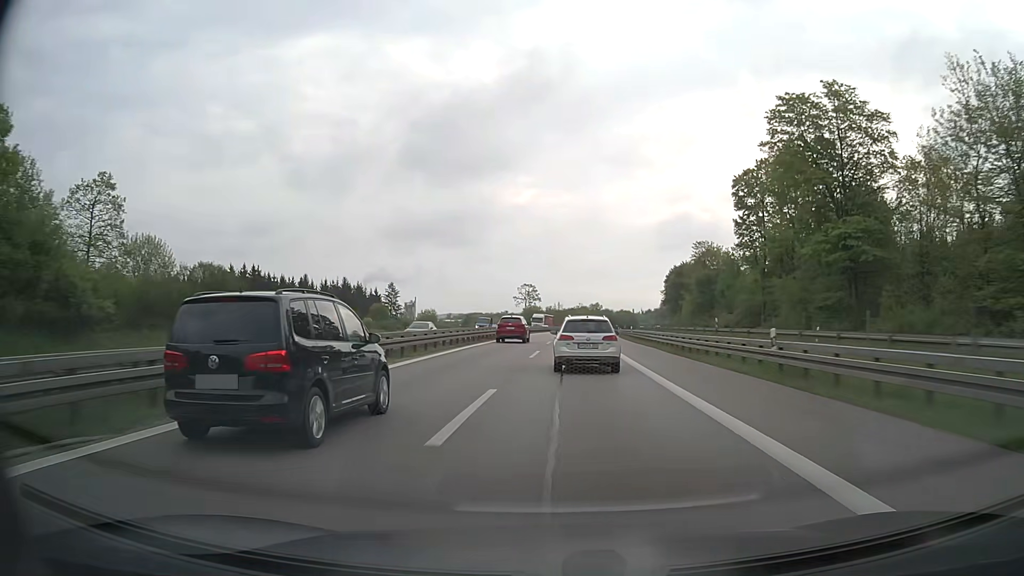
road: motorway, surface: asphalt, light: Day
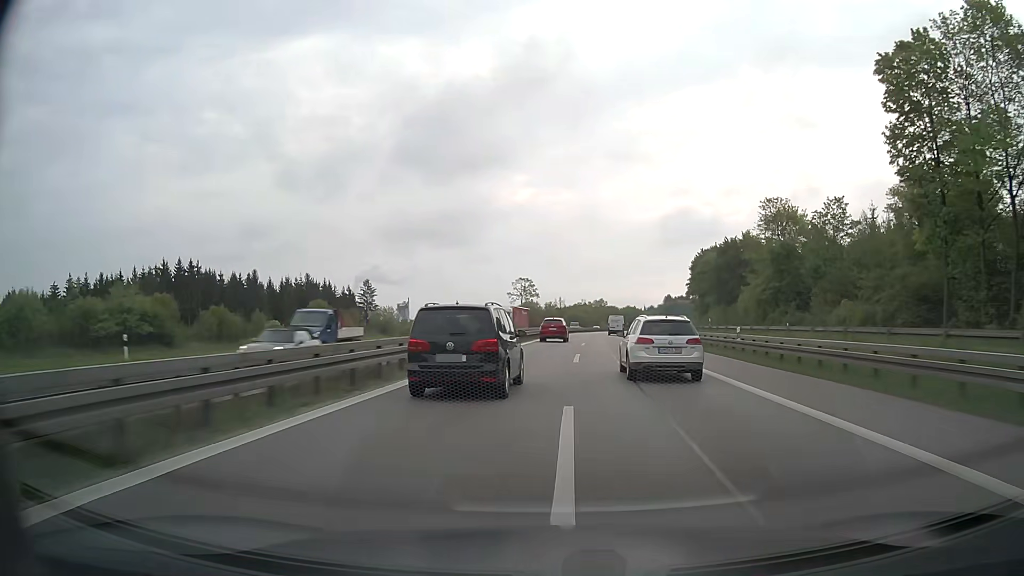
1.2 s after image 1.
(-0.2, +36.9) m; 0°
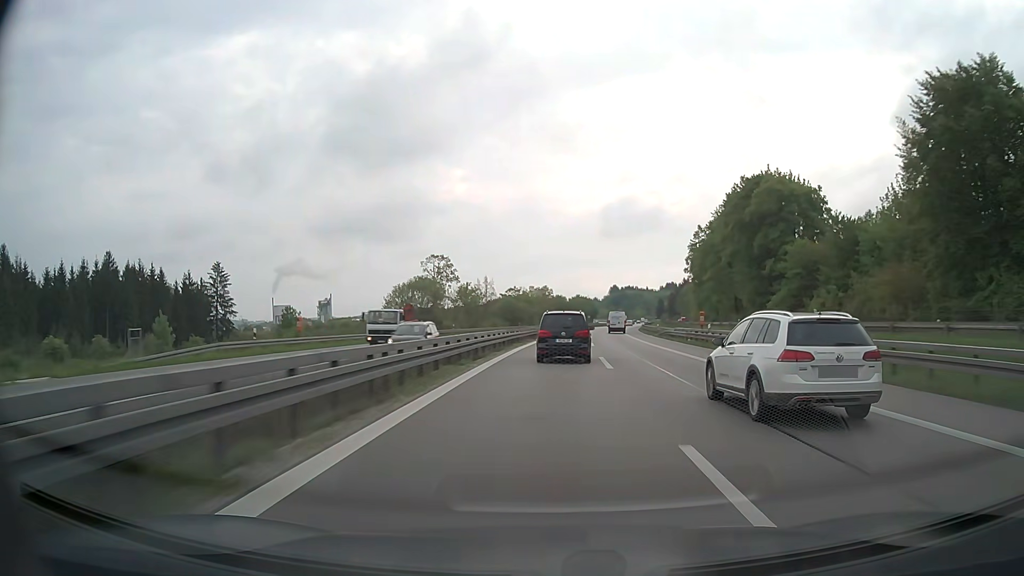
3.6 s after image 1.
(+3.8, +75.9) m; +5°
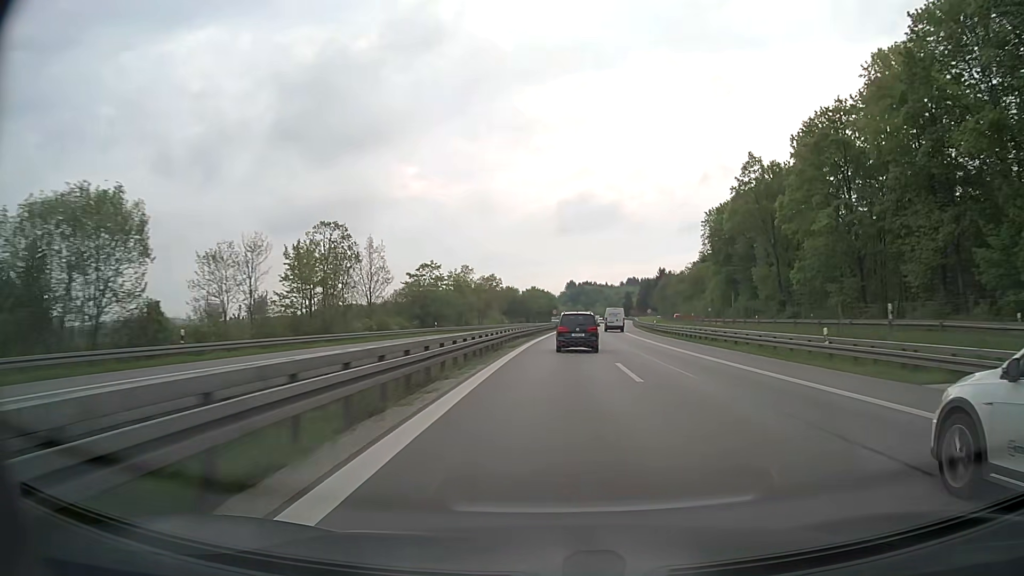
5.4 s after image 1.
(+1.9, +58.9) m; +4°
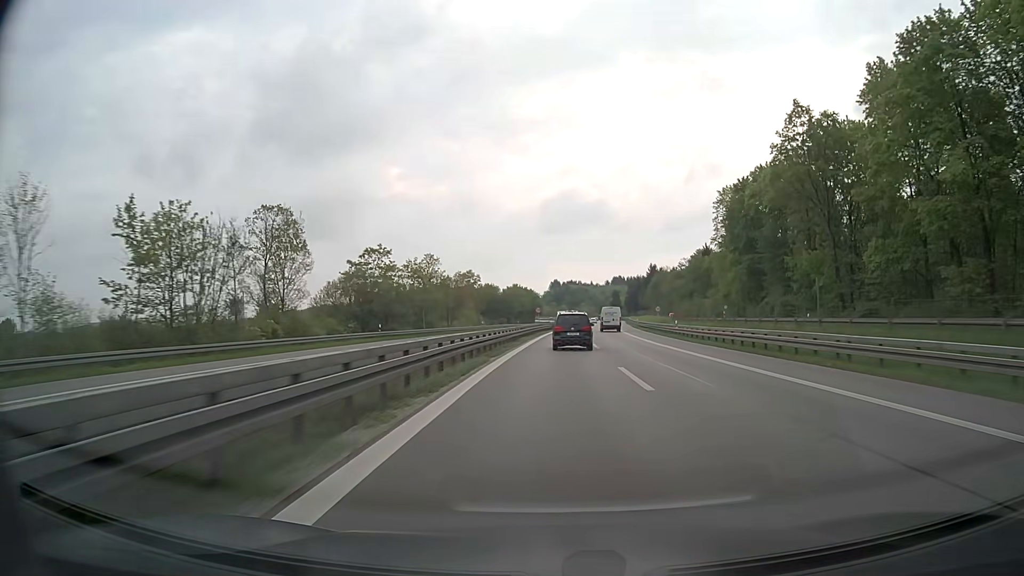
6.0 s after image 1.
(+0.2, +19.9) m; +1°
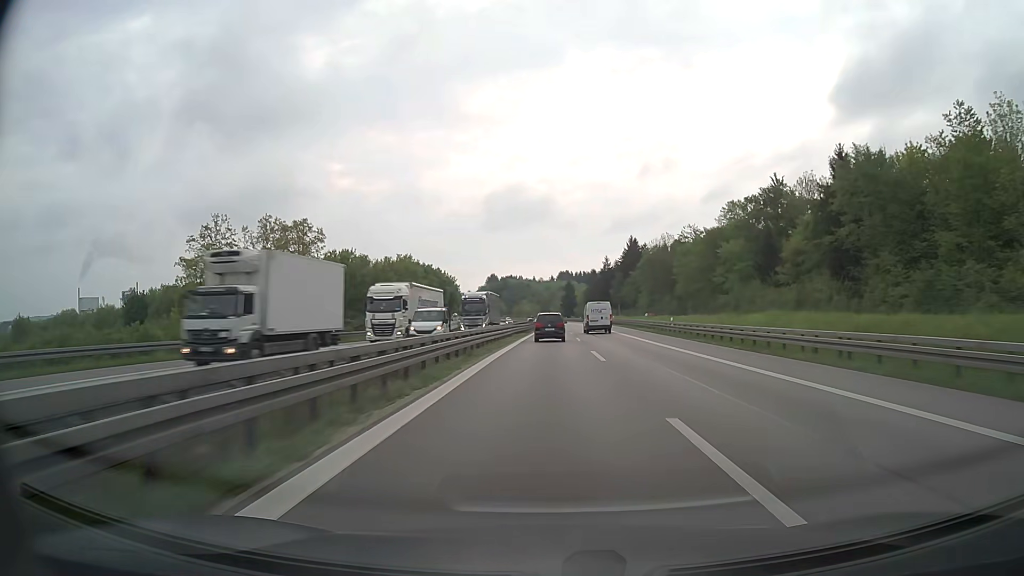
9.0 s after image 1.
(+4.9, +100.3) m; +5°
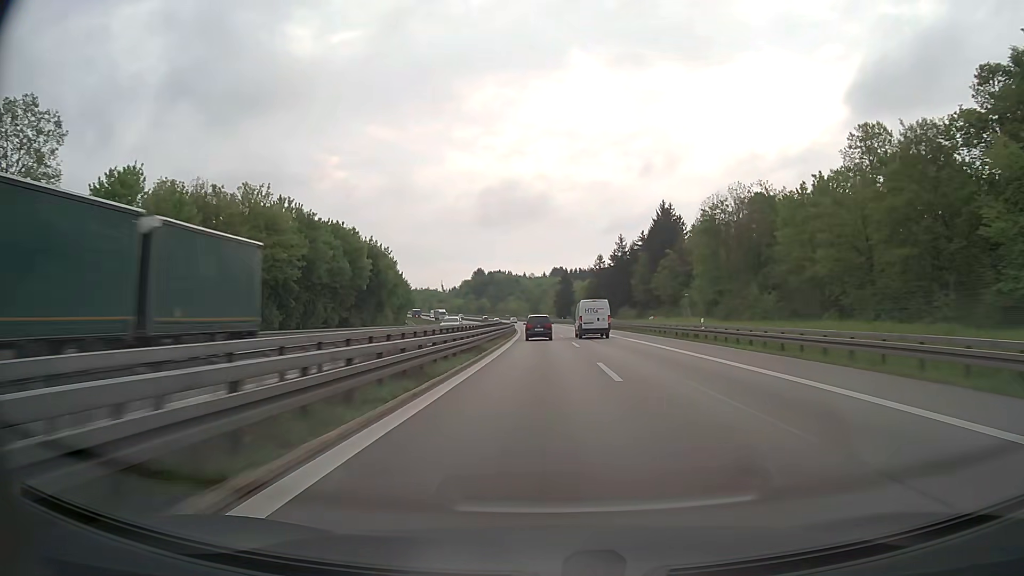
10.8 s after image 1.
(+0.8, +60.7) m; +1°
(0, +10) (0, +20) (0, +30) (0, +40) (0, +50) (-1, +60) (-1, +70) (-1, +80) (-2, +90) (-2, +100) m
